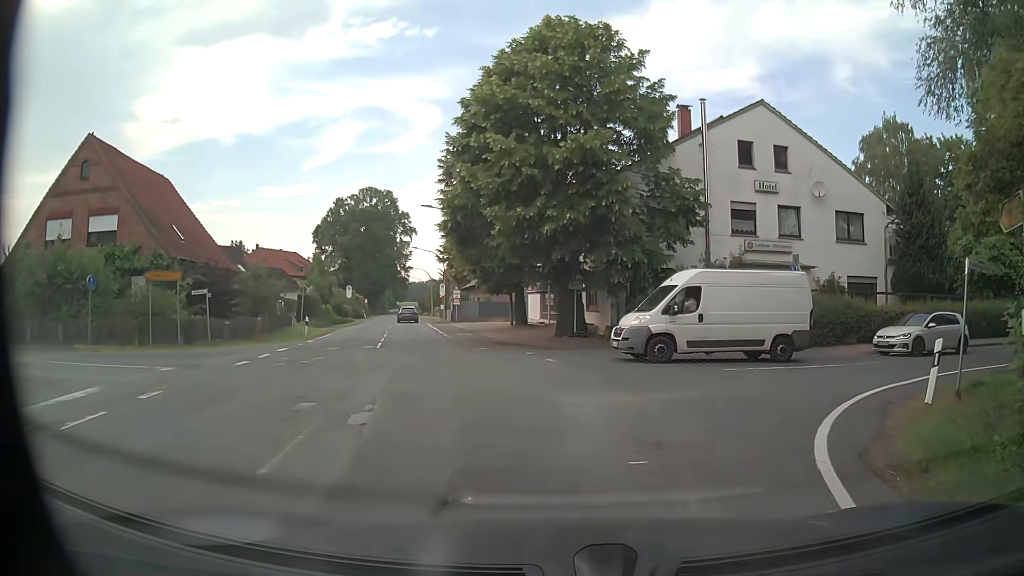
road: secondary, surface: paved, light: Day
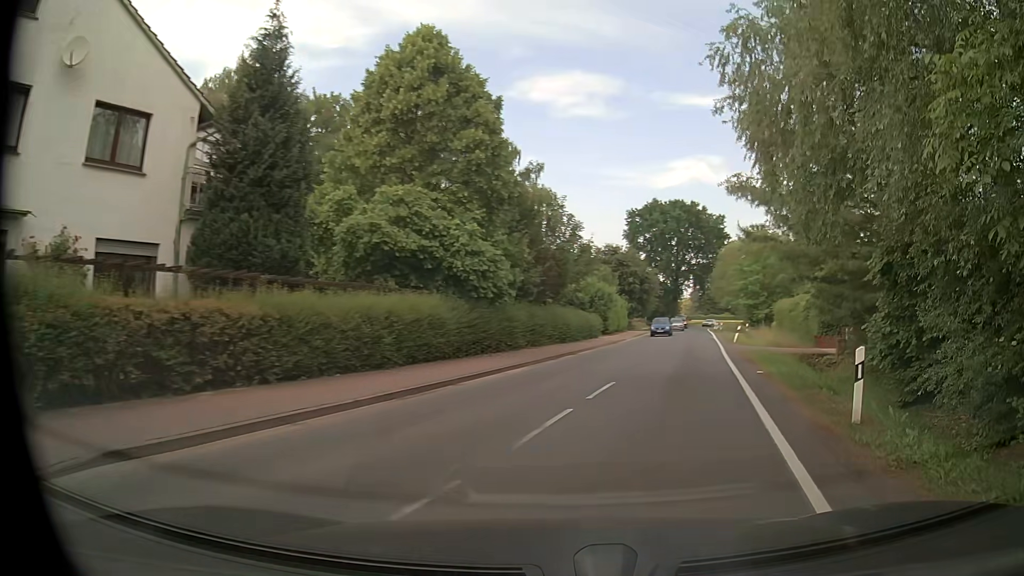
(+7.5, +16.4) m; +54°
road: tertiary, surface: asphalt
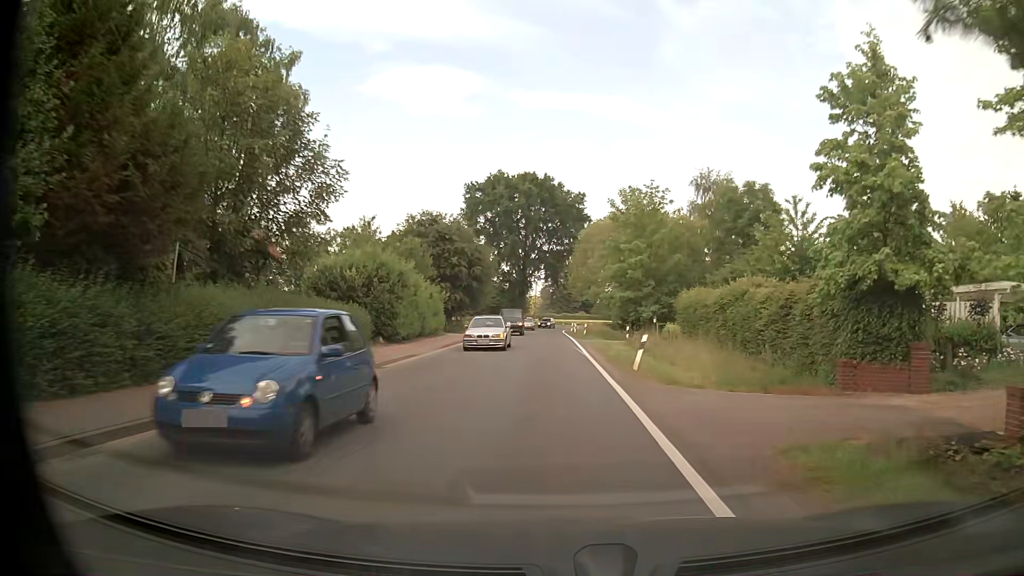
(+4.7, +21.3) m; +16°
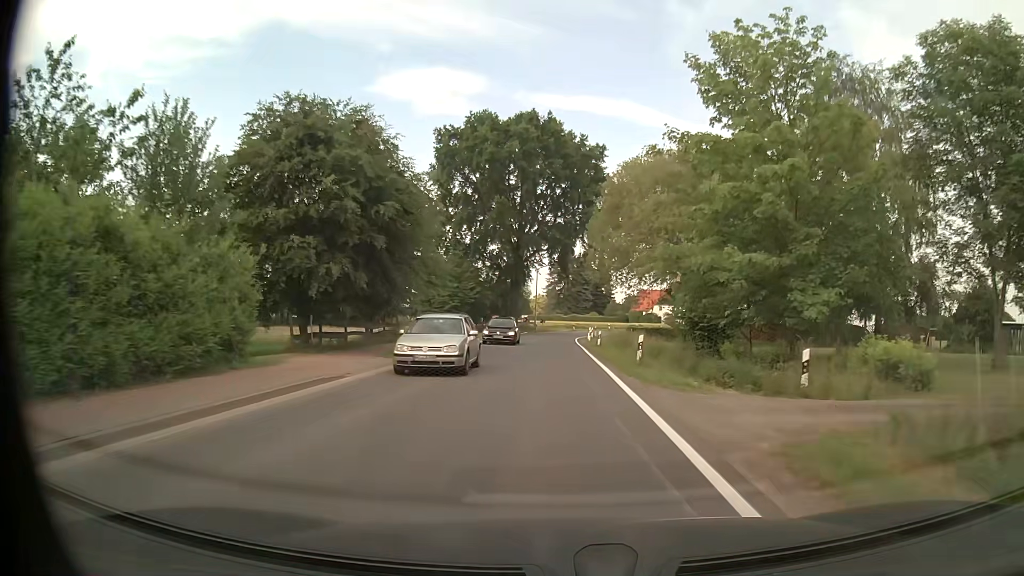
(-0.6, +29.0) m; -1°
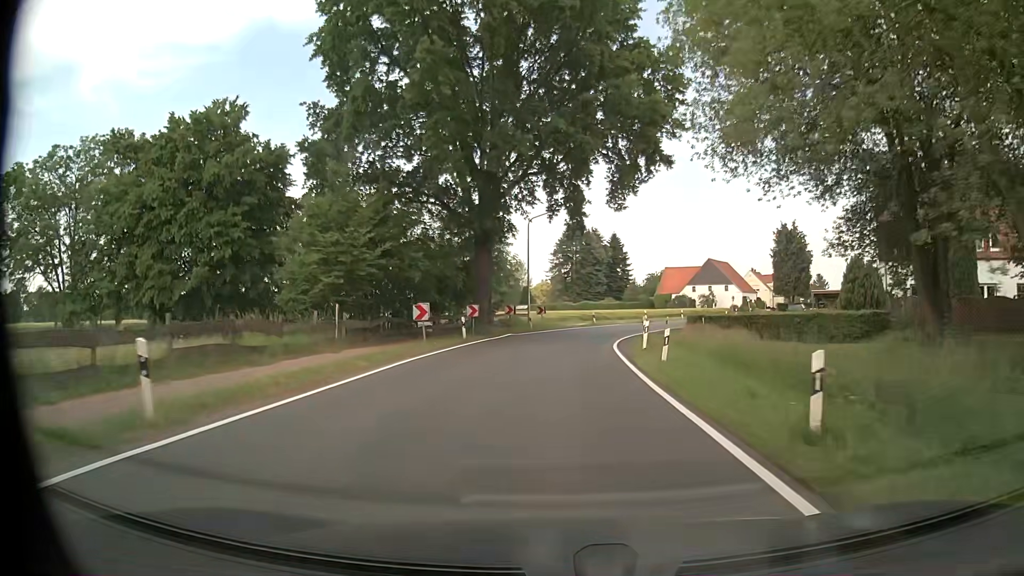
(-0.2, +32.7) m; 0°
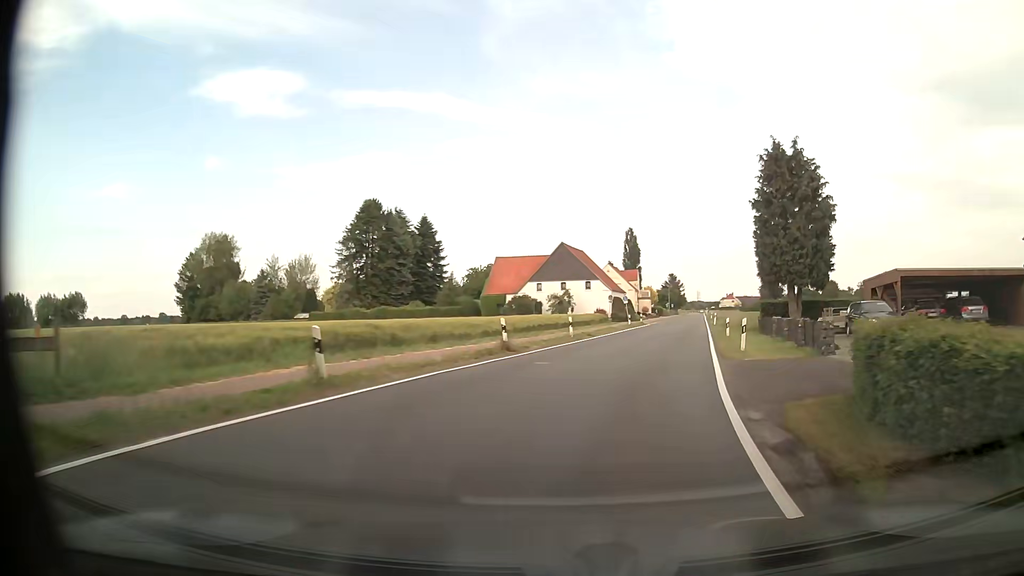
(+2.7, +40.0) m; +14°
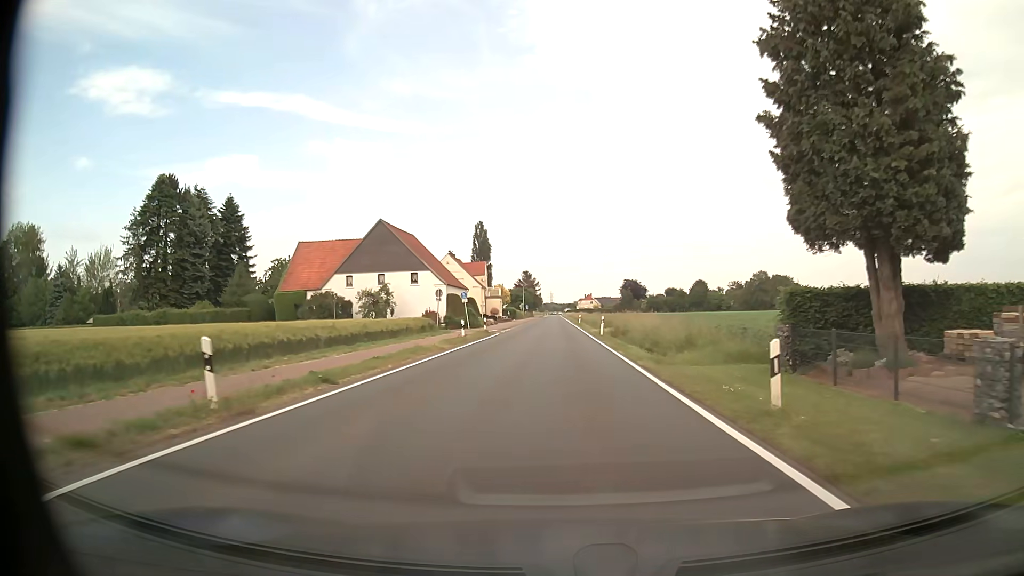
(+3.4, +23.3) m; +14°
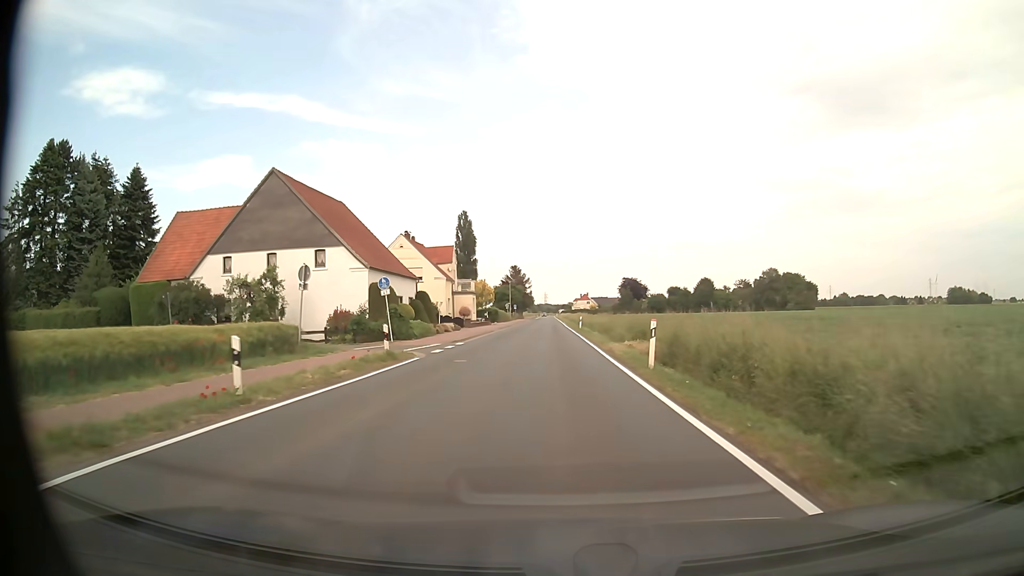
(+0.1, +23.8) m; 0°
(0, +10) (0, +20) (0, +30) (0, +40) (0, +50) (0, +60) (0, +70) (0, +80) (0, +90) (0, +100) m
